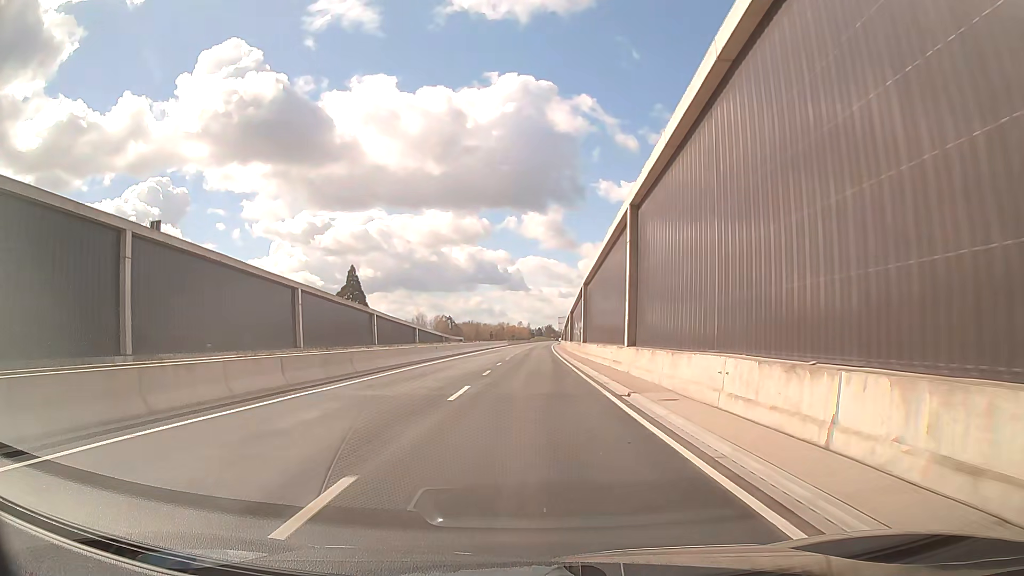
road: trunk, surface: asphalt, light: Day
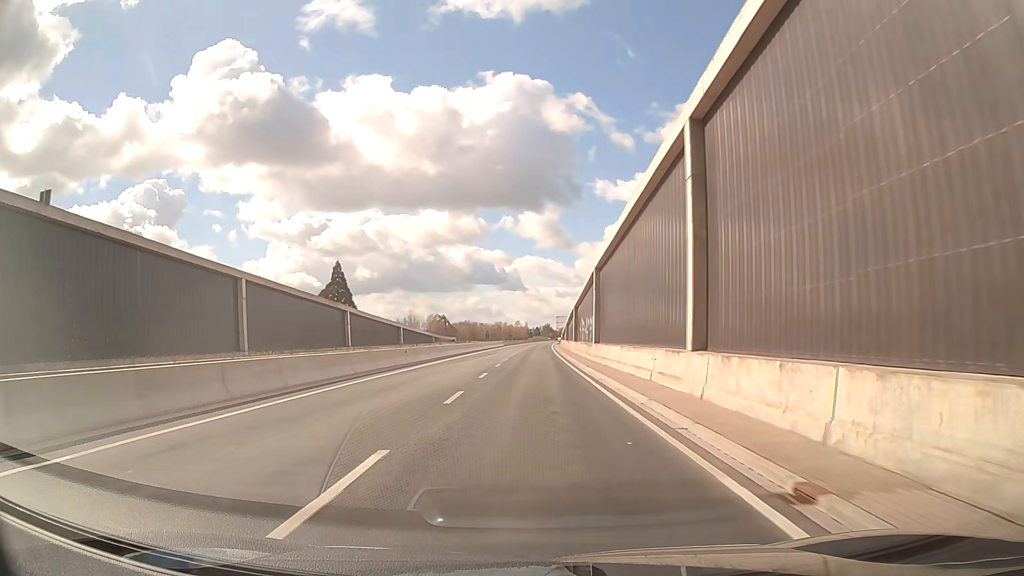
(+0.3, +10.7) m; +2°
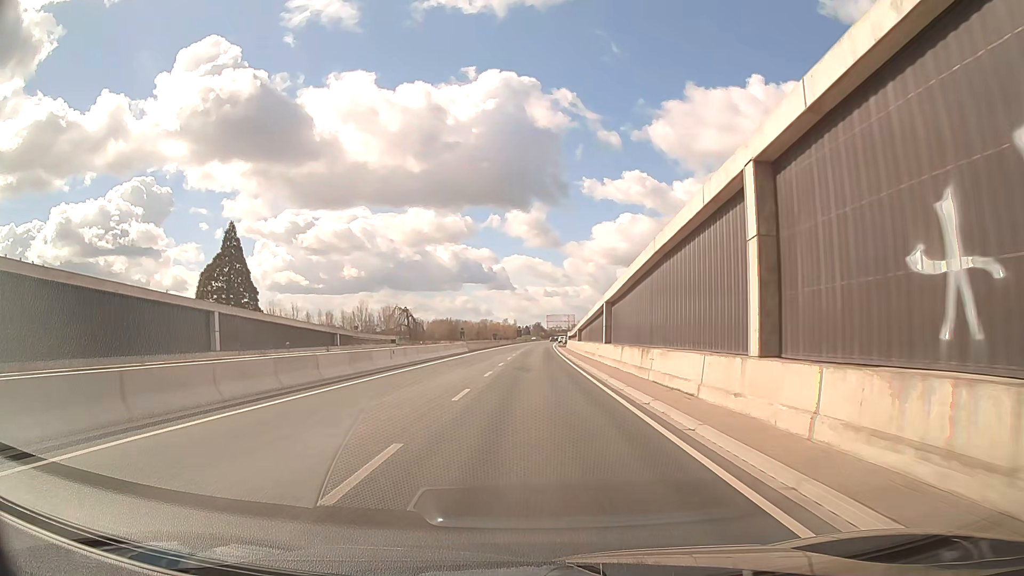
(+0.3, +53.7) m; +1°
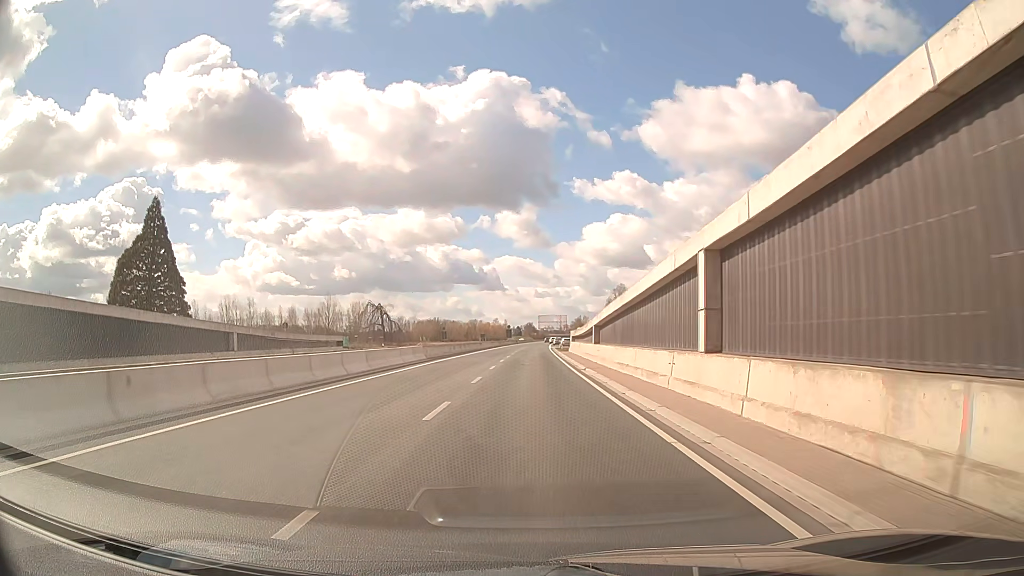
(+0.1, +21.4) m; +1°
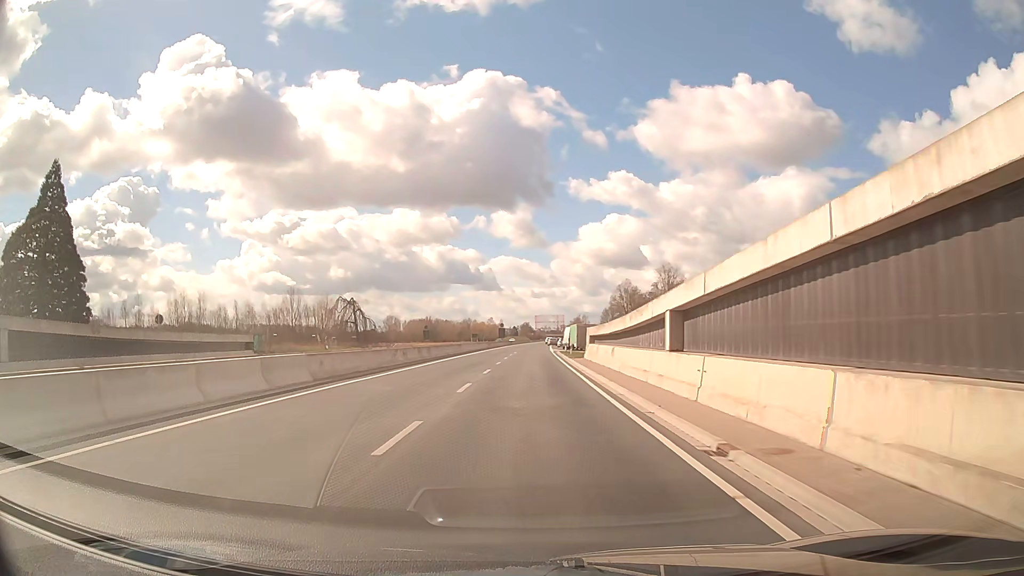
(+0.1, +21.4) m; 0°
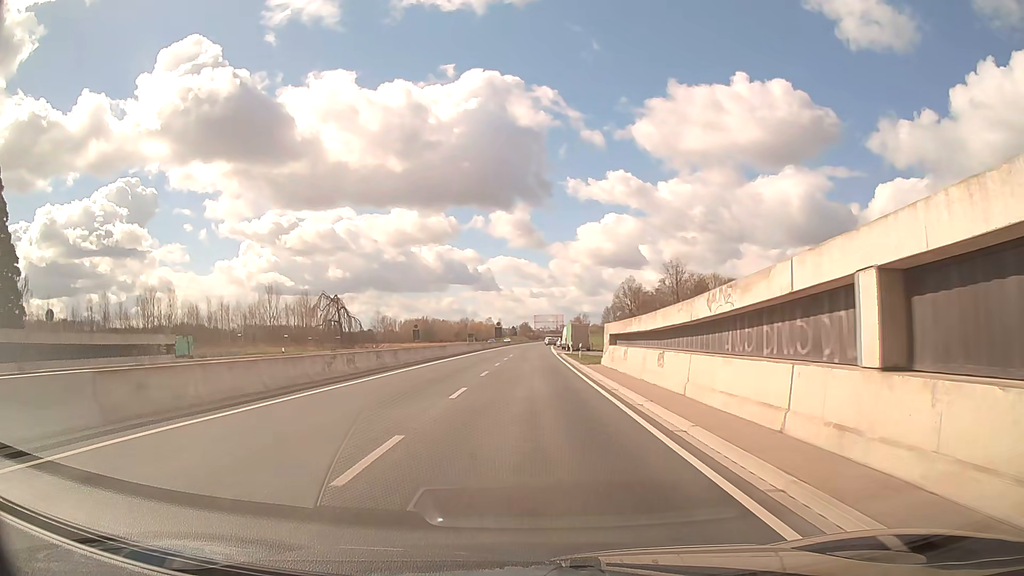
(0.0, +10.7) m; 0°
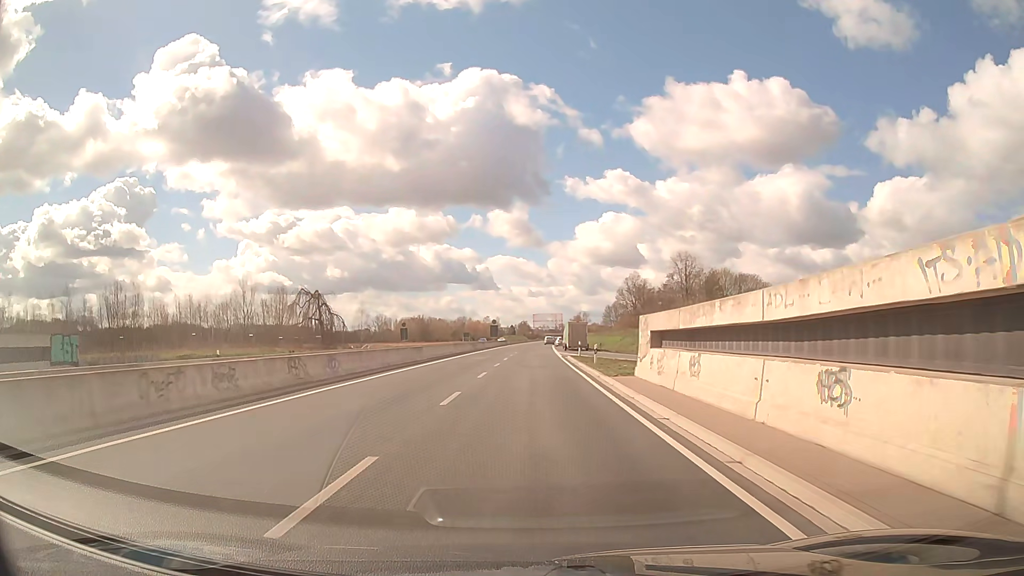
(0.0, +10.7) m; 0°
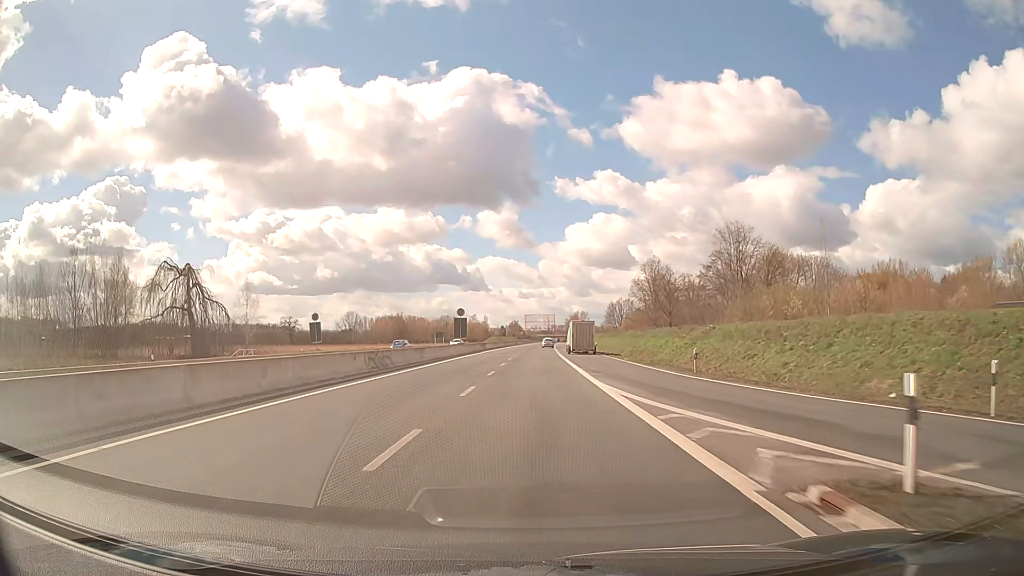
(+0.3, +43.0) m; +1°
(0, +10) (0, +20) (0, +30) (0, +40) (+1, +50) (+1, +60) (+1, +70) (+1, +80) (+2, +90) (+2, +100) m
